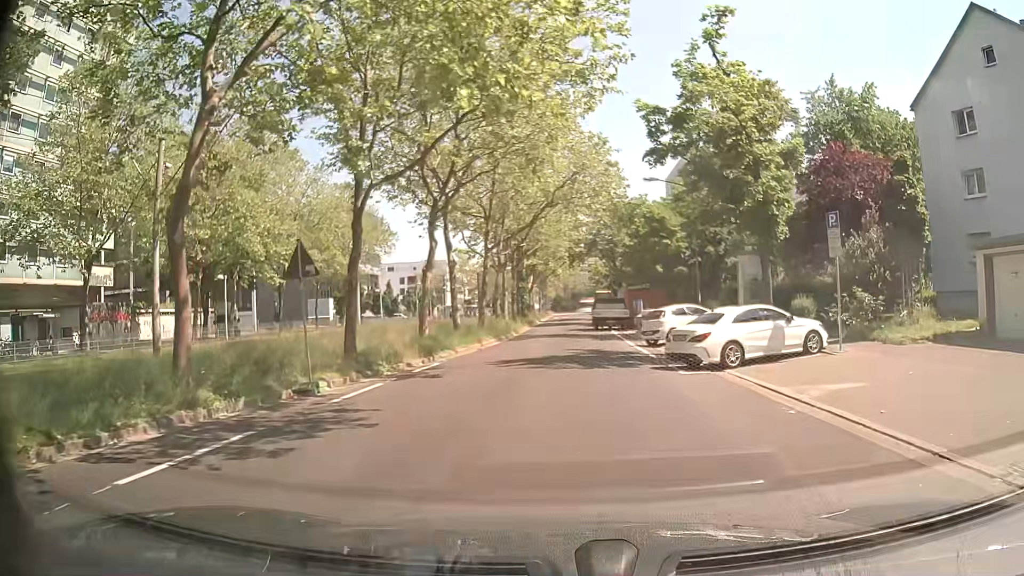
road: tertiary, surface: asphalt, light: Day
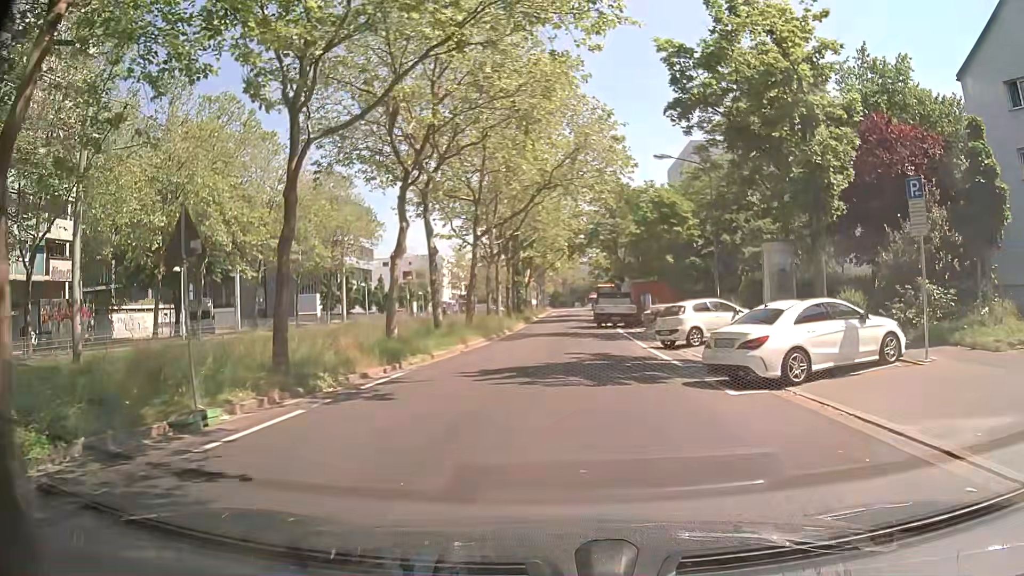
(0.0, +4.4) m; +1°
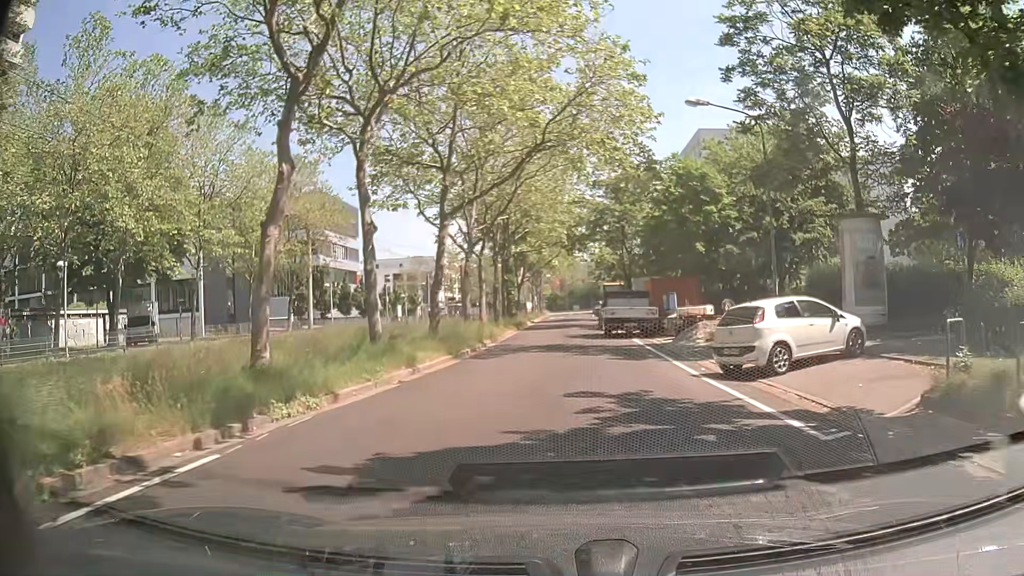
(0.0, +8.9) m; +1°
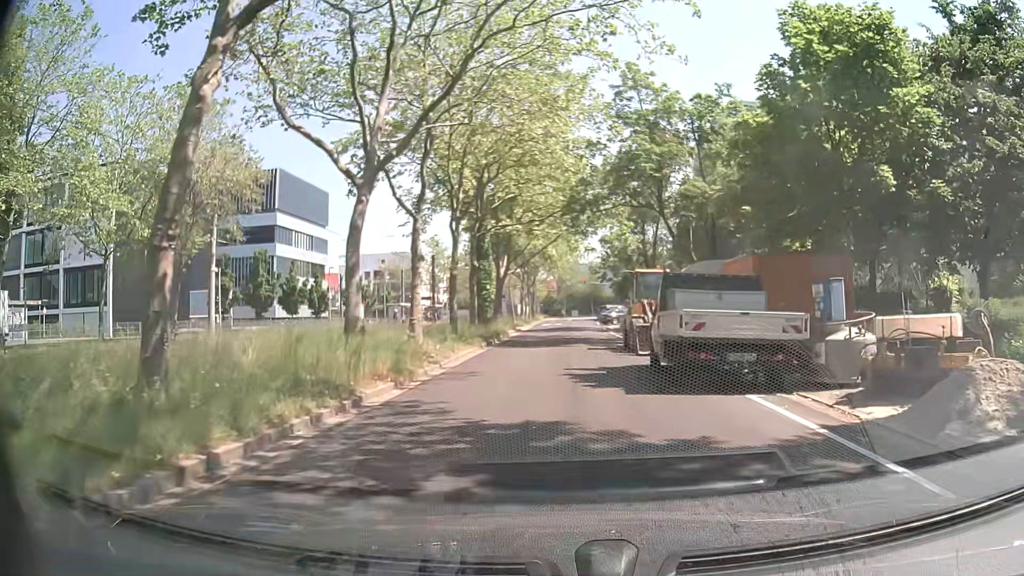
(-0.2, +17.5) m; 0°
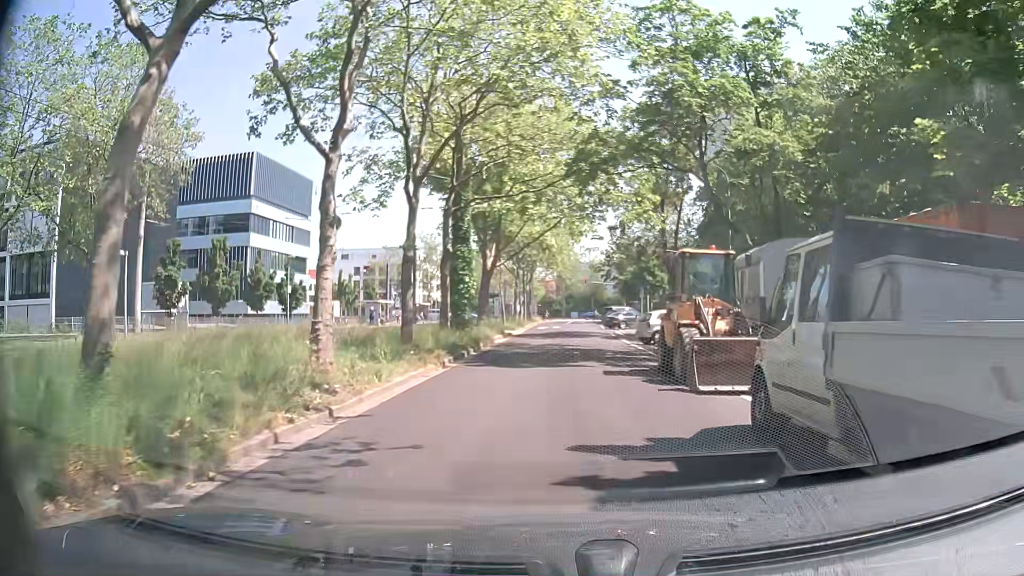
(-0.2, +8.5) m; -1°
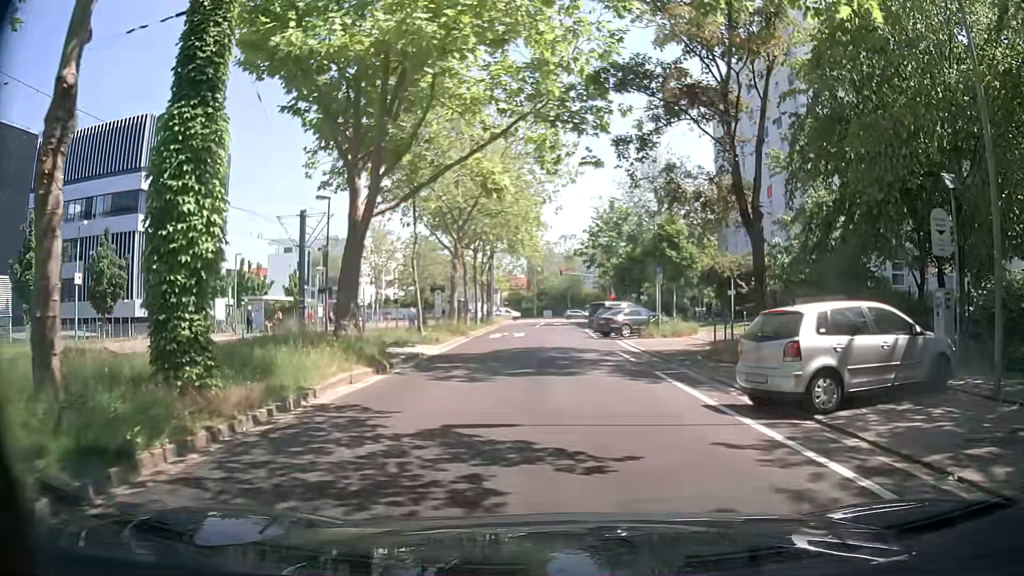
(+0.6, +20.6) m; +5°
